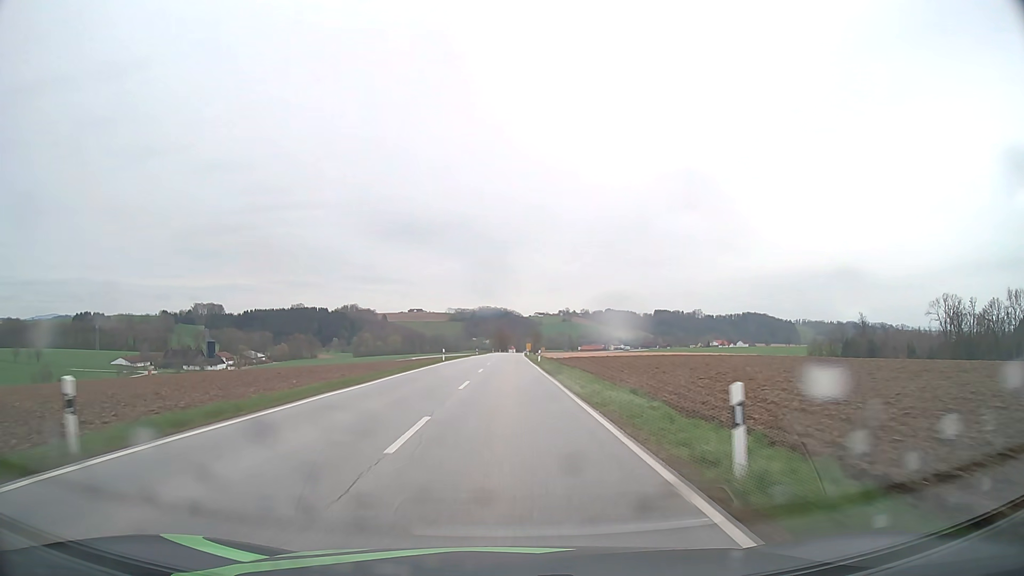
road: secondary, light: Day
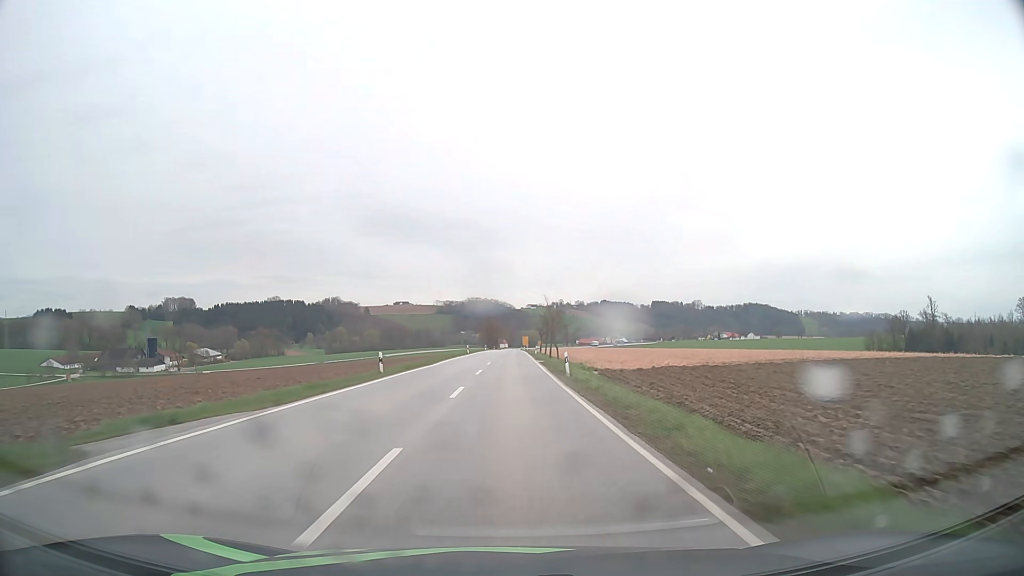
(+0.5, +75.6) m; +1°
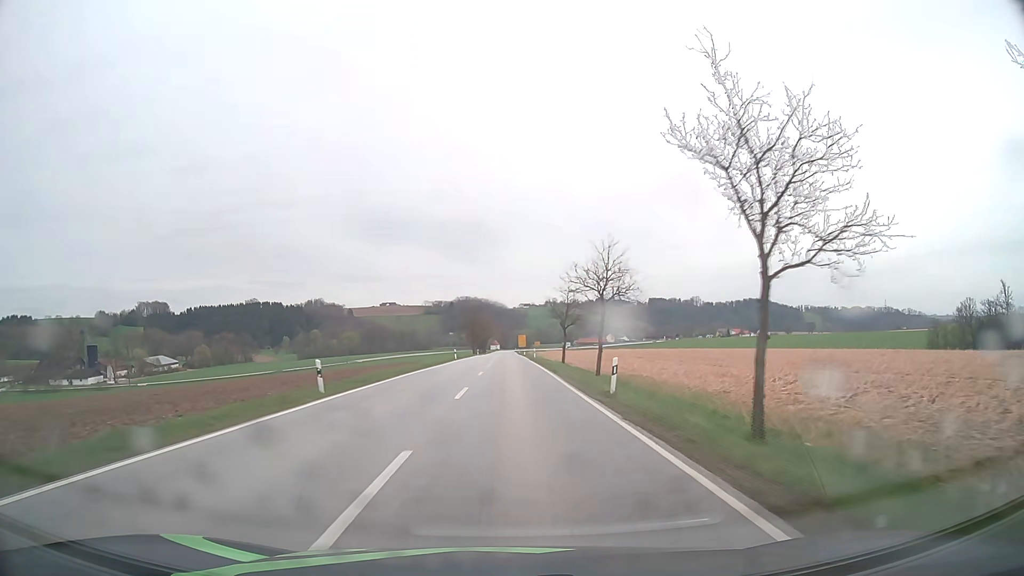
(+0.3, +60.3) m; +1°
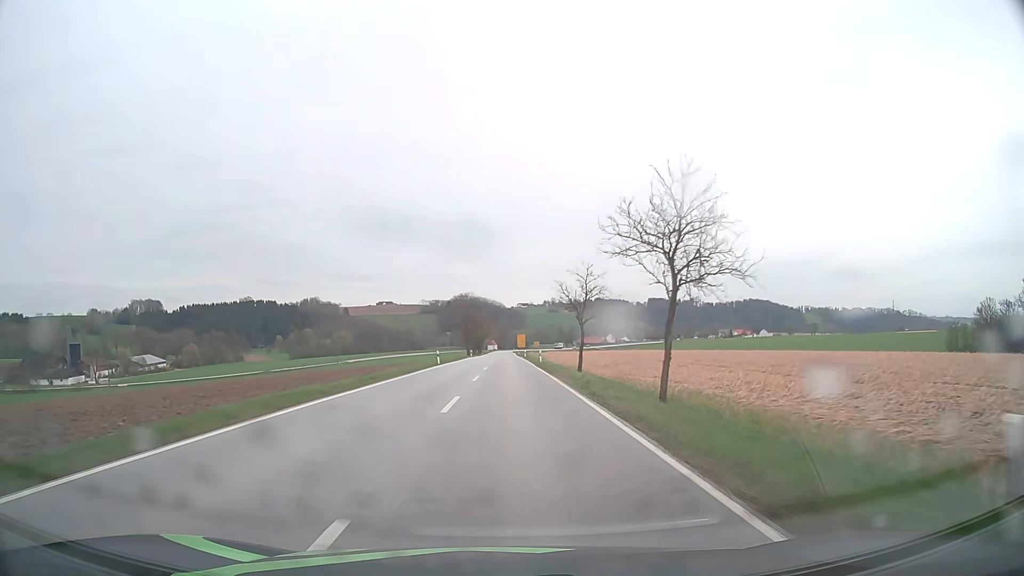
(0.0, +15.1) m; 0°
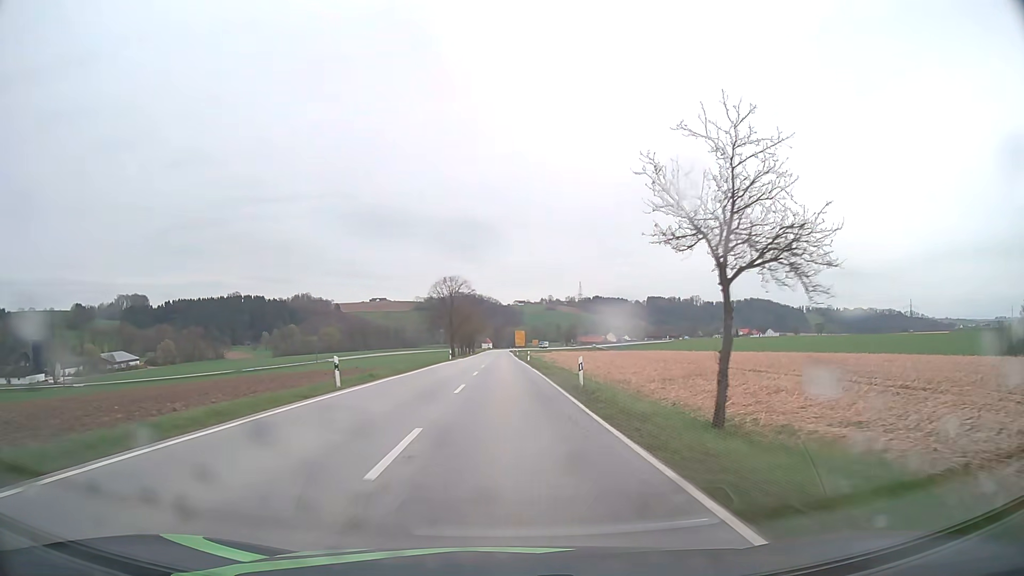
(+0.1, +30.4) m; 0°
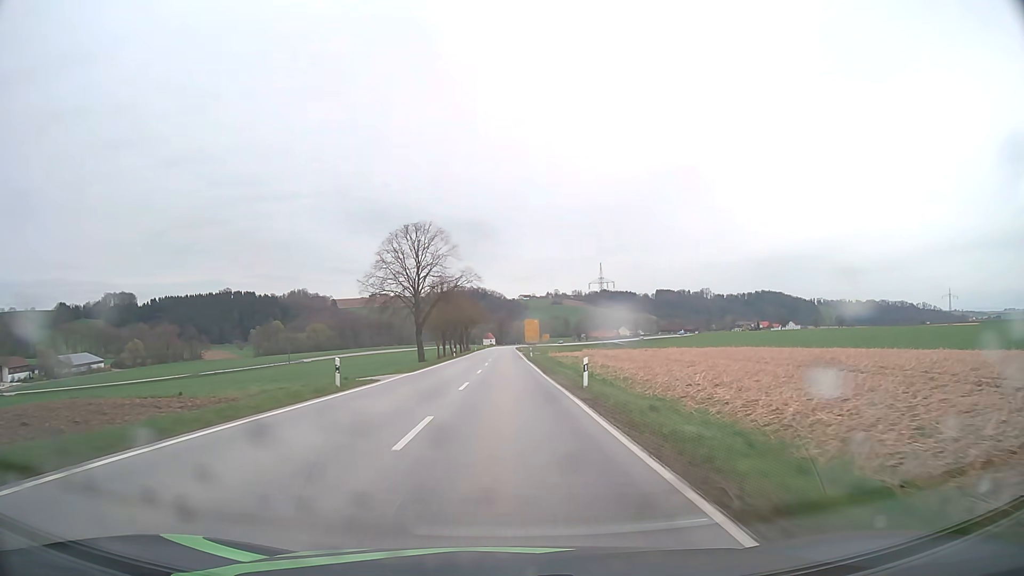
(-0.1, +46.2) m; 0°
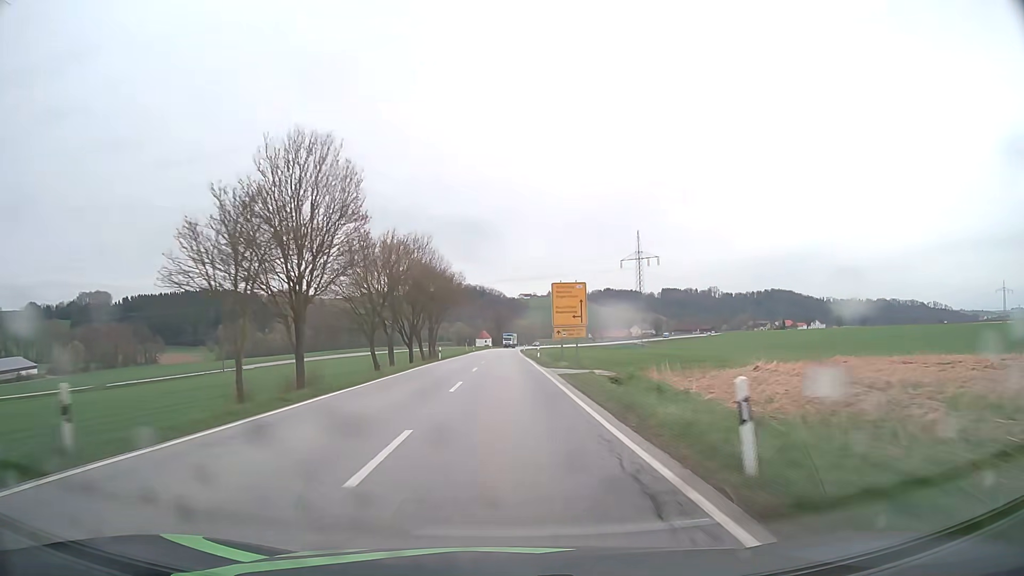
(0.0, +62.3) m; 0°
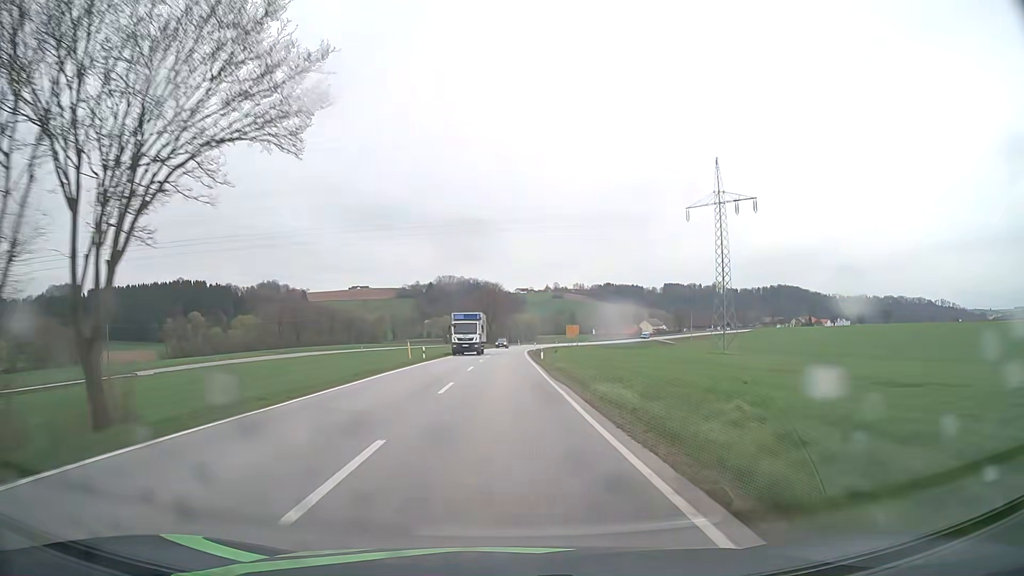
(0.0, +60.9) m; 0°
(0, +10) (0, +20) (0, +30) (0, +40) (0, +50) (0, +60) (0, +70) (+1, +80) (+1, +90) (+2, +100) m
